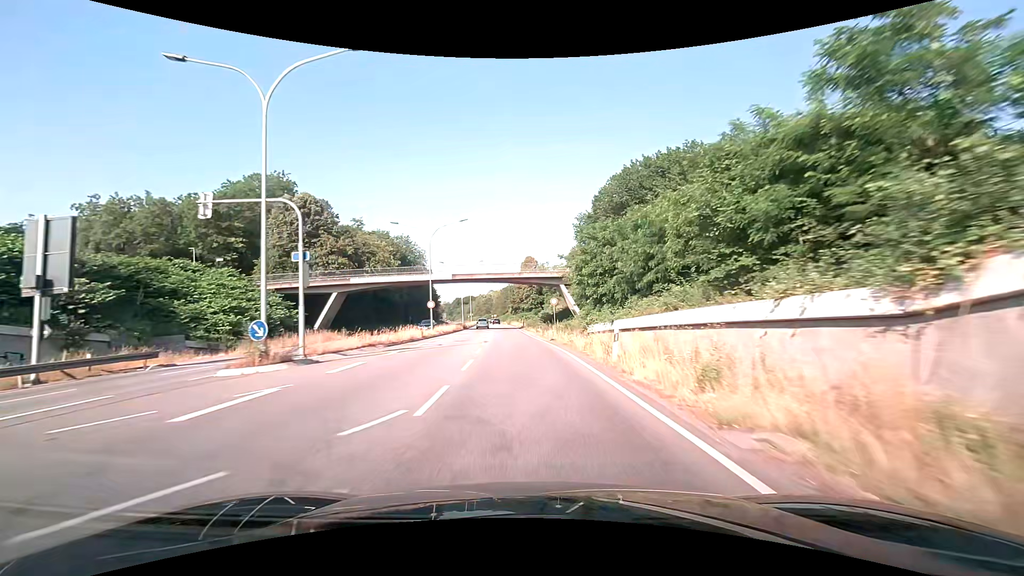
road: primary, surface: asphalt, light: Day
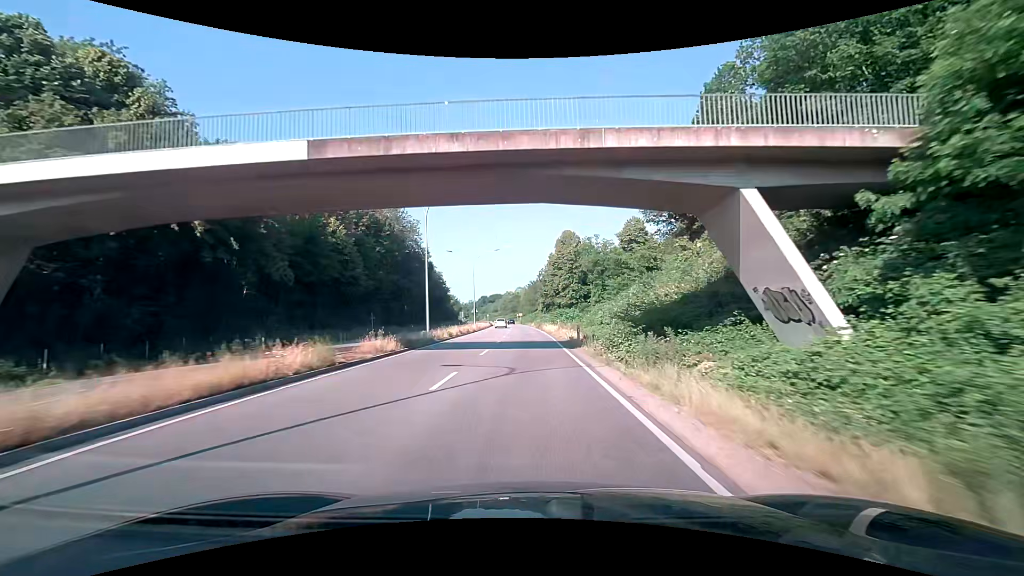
(-1.5, +42.7) m; -4°
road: trunk
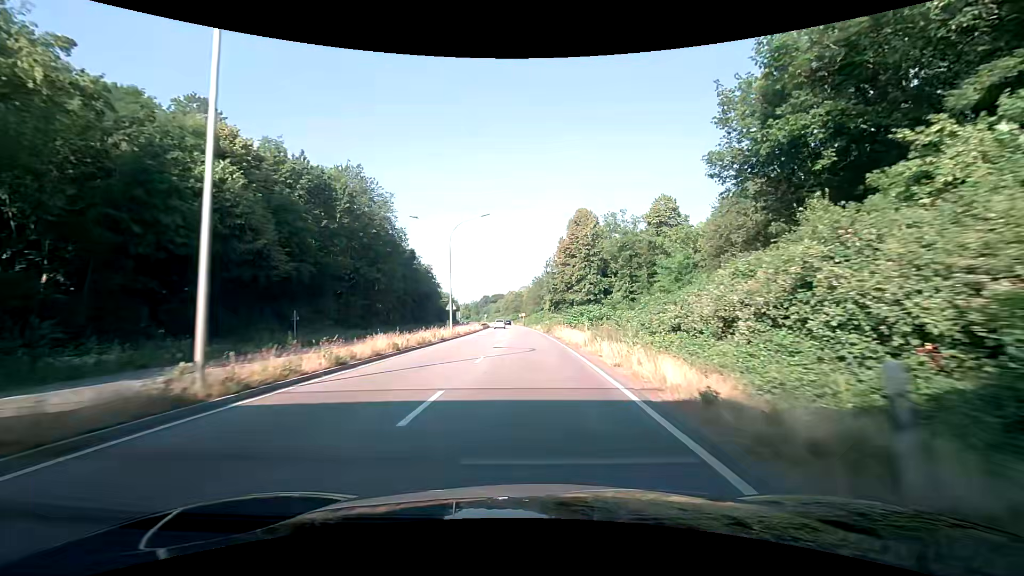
(0.0, +21.3) m; 0°
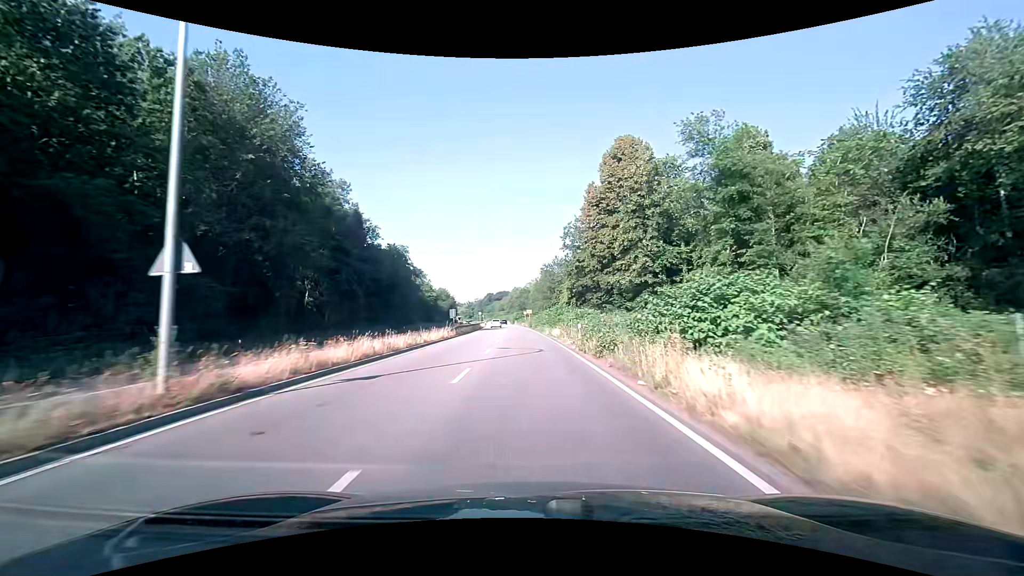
(-0.1, +31.9) m; -1°
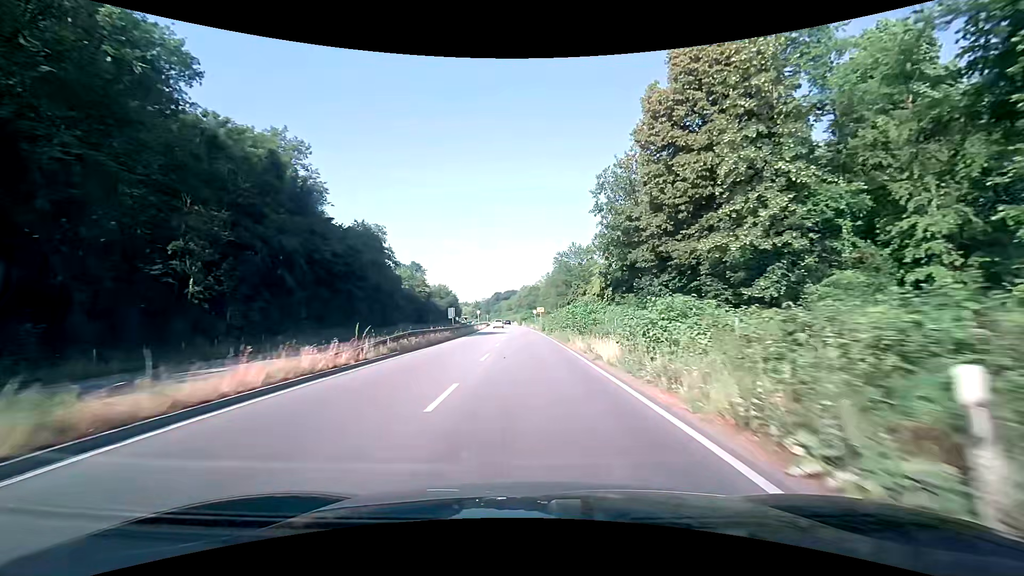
(-0.1, +21.3) m; -1°
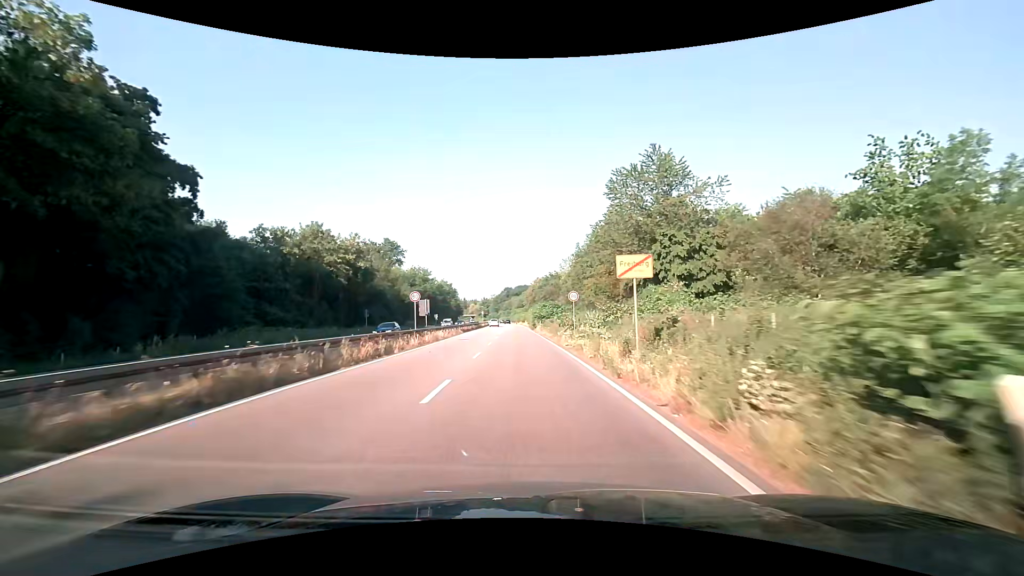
(-1.1, +53.5) m; -2°
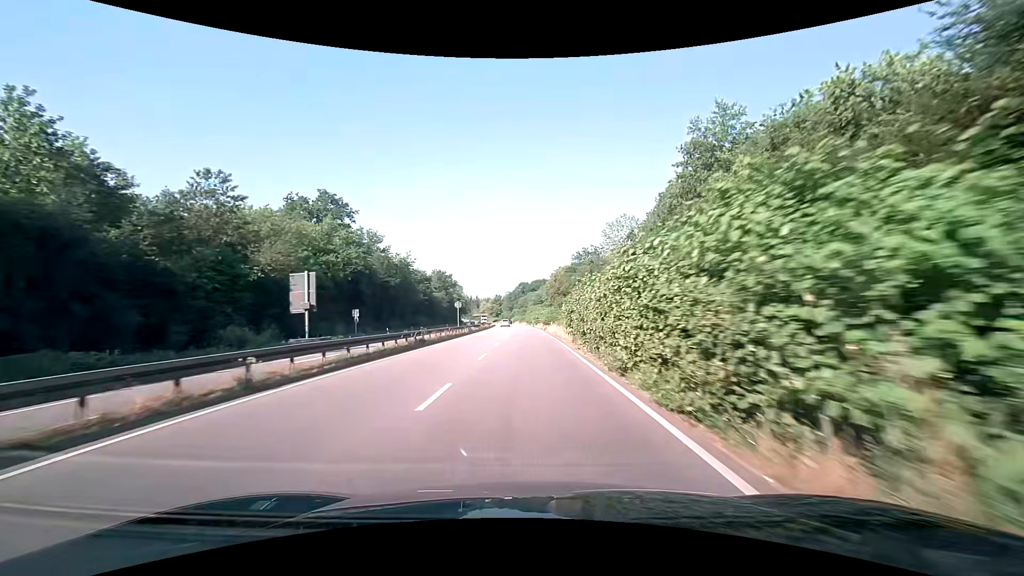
(-1.4, +54.9) m; -2°
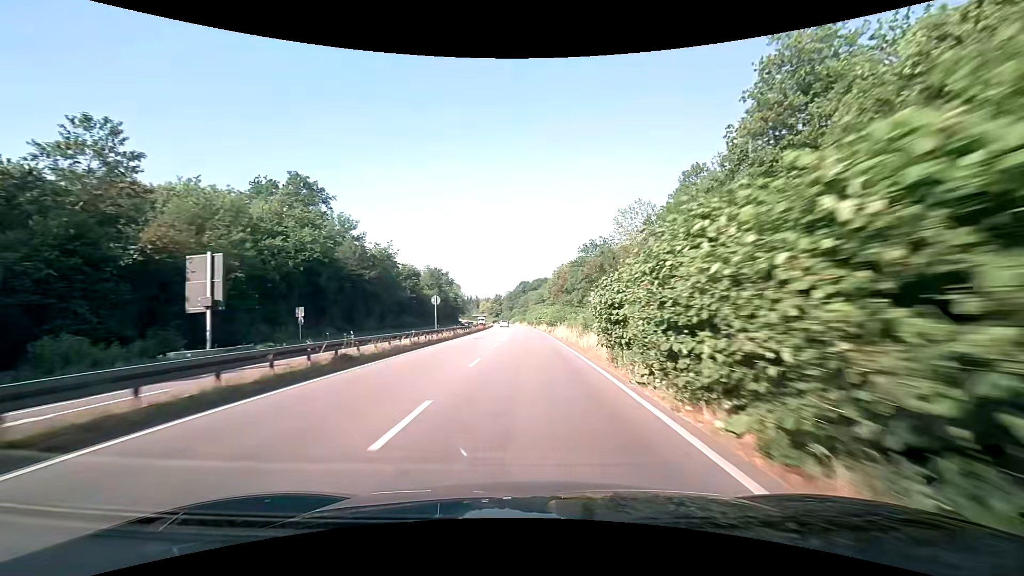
(0.0, +11.3) m; 0°
(0, +10) (0, +20) (0, +30) (0, +40) (0, +50) (0, +60) (0, +70) (-1, +80) (-1, +90) (-1, +100) m
